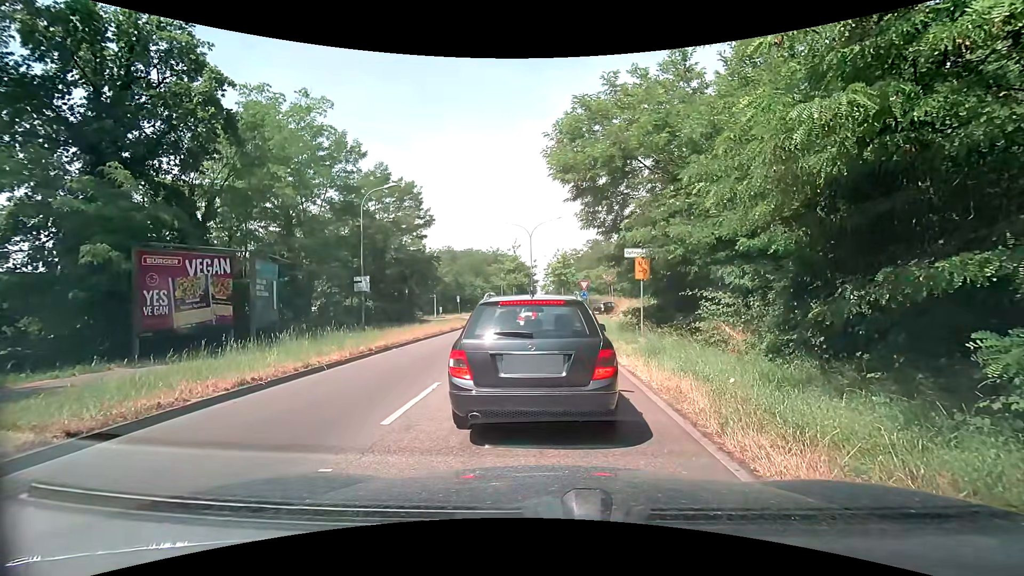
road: secondary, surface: asphalt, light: Day
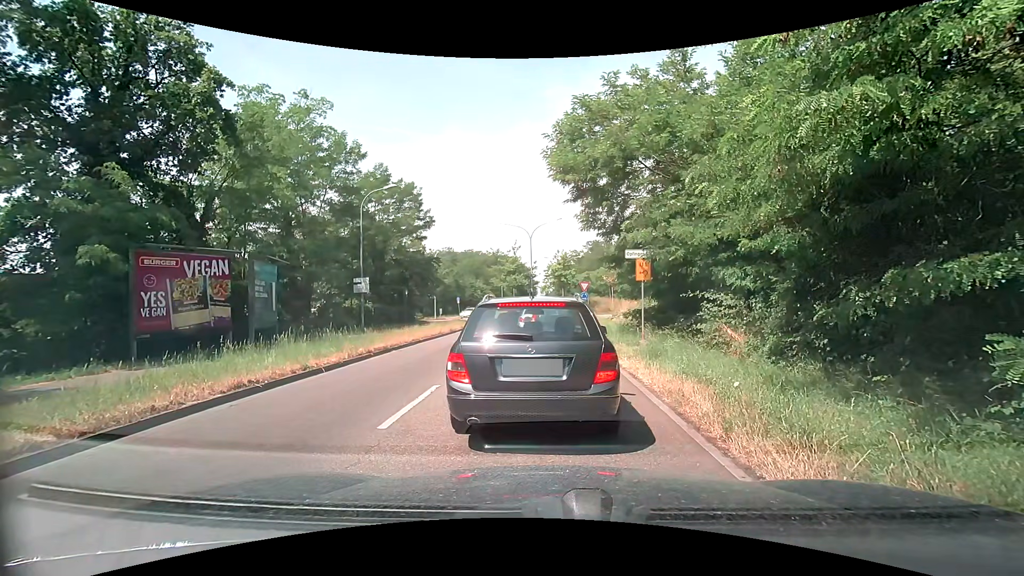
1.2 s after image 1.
(0.0, +0.2) m; 0°
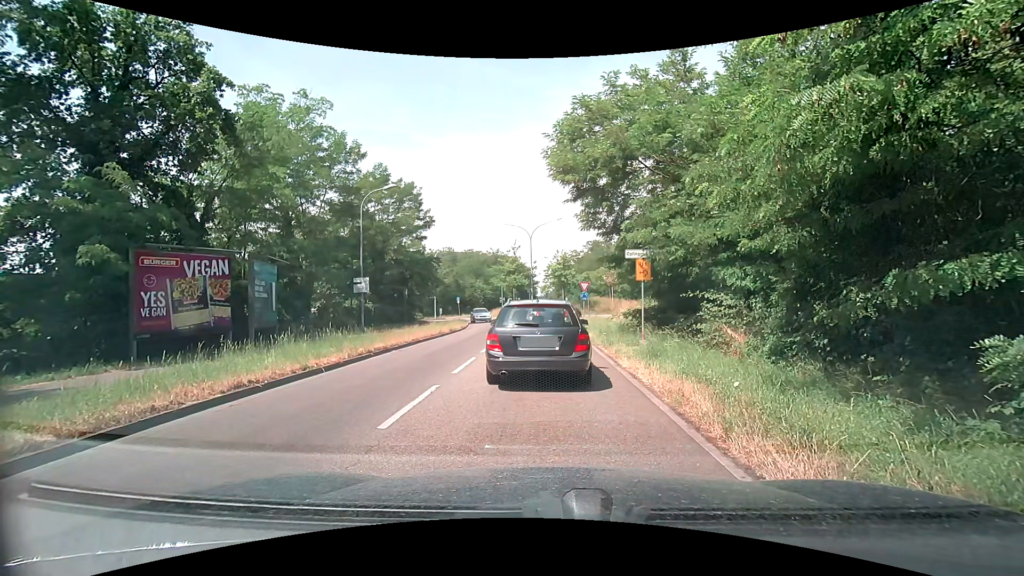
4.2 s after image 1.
(0.0, 0.0) m; 0°
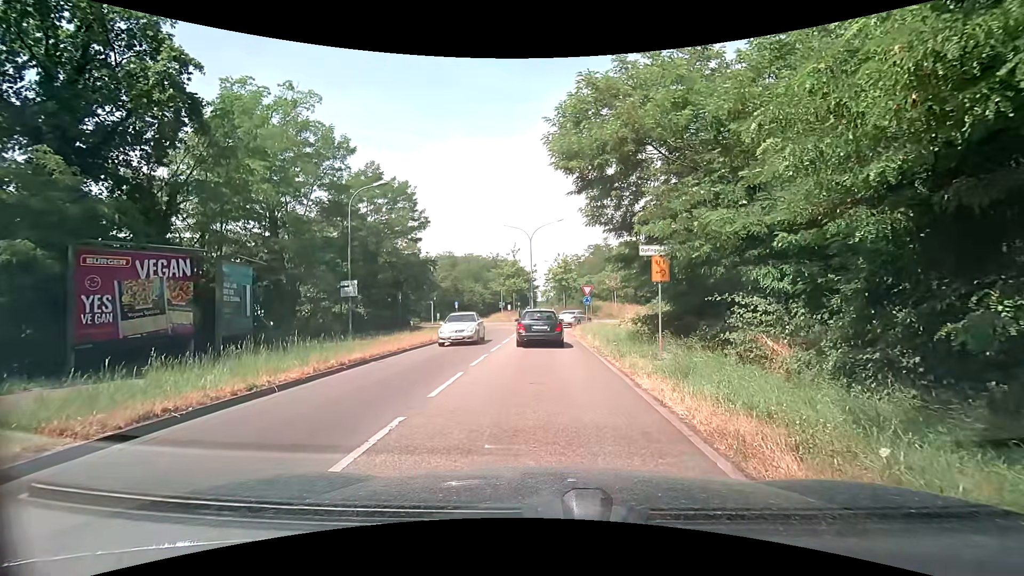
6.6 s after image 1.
(0.0, +2.3) m; -2°
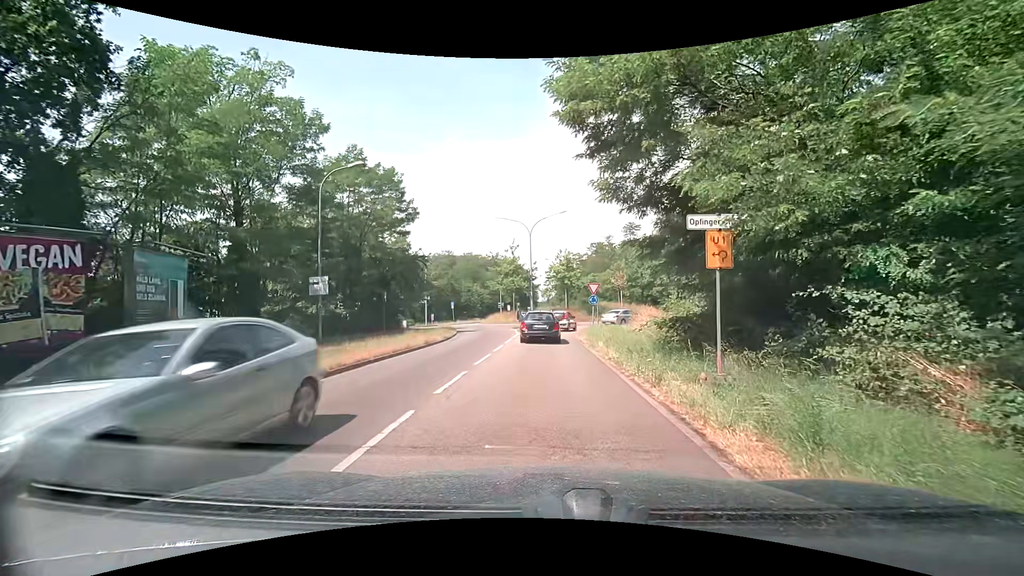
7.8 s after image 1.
(0.0, +4.3) m; 0°
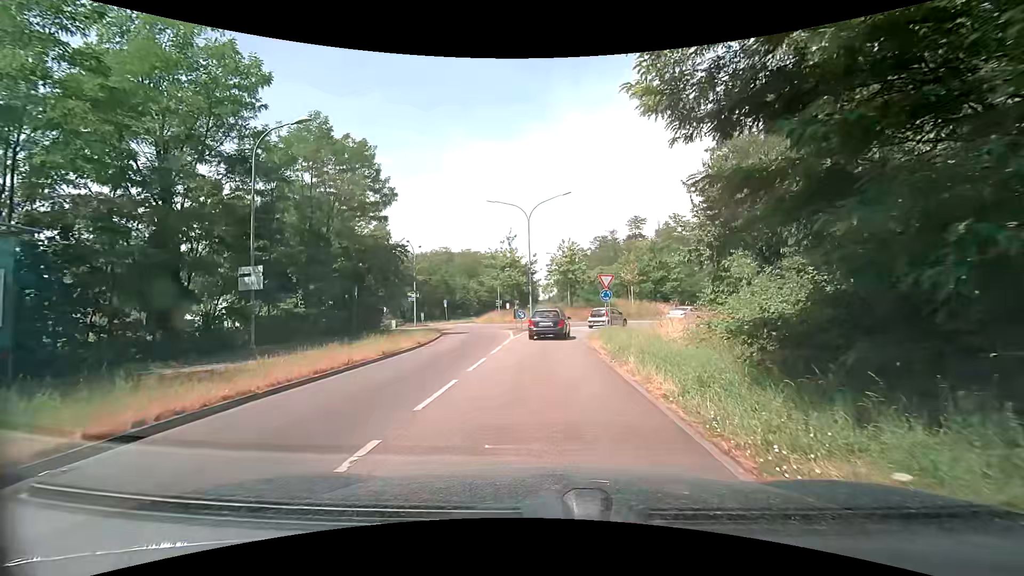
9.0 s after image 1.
(0.0, +6.2) m; -1°
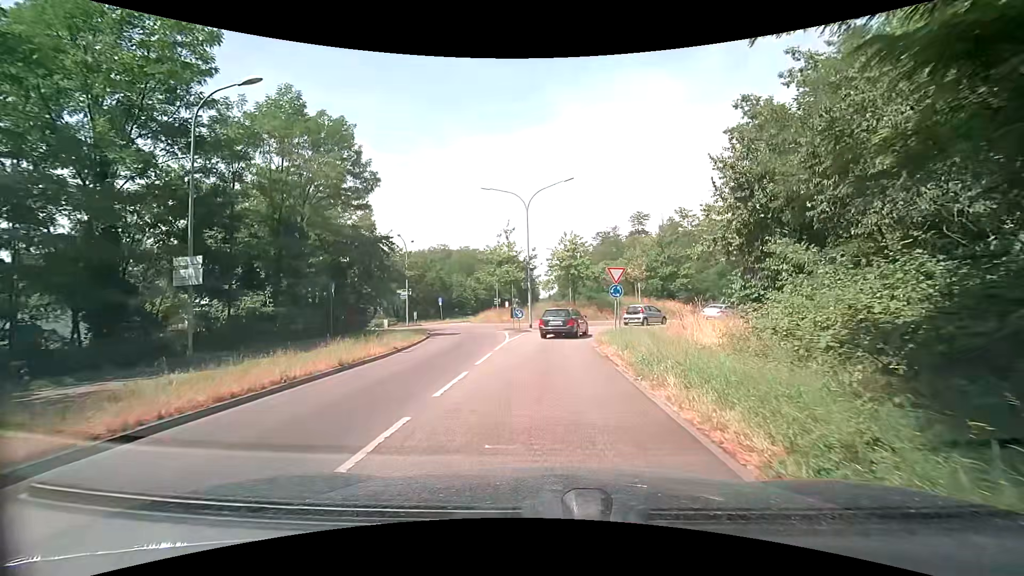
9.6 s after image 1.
(0.0, +3.6) m; +1°
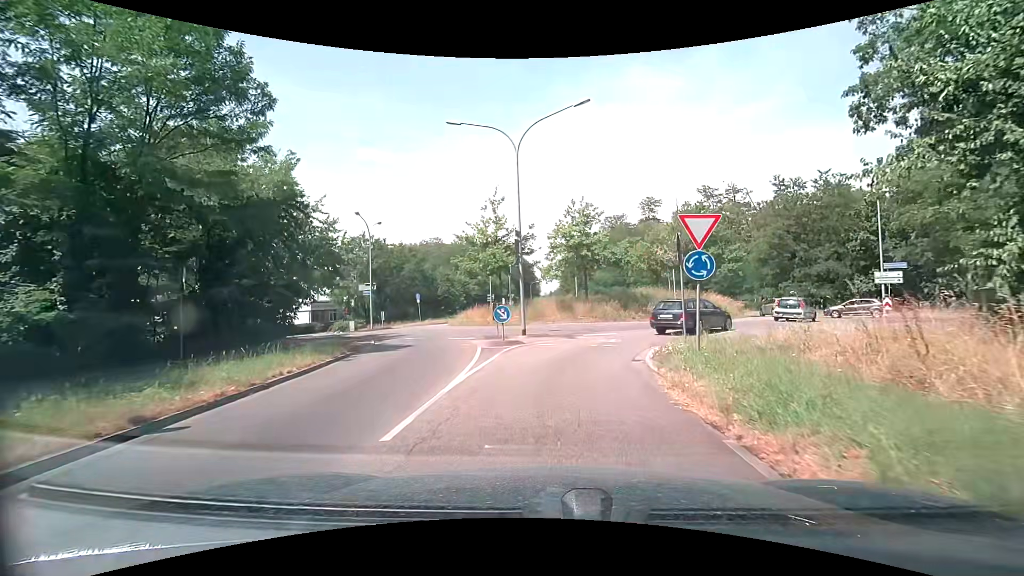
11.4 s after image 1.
(-0.1, +11.9) m; 0°
(0, +10) (+2, +20) (+9, +27) (+16, +34) (+17, +44) (+12, +52) (+3, +56) (-6, +53) (-15, +49) (-25, +49) m
